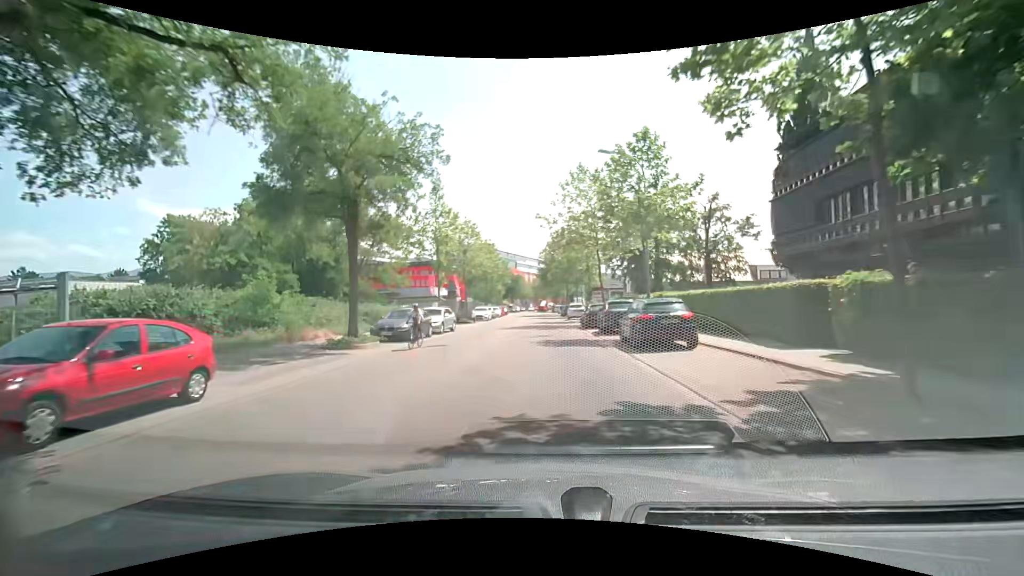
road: unclassified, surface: asphalt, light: Day
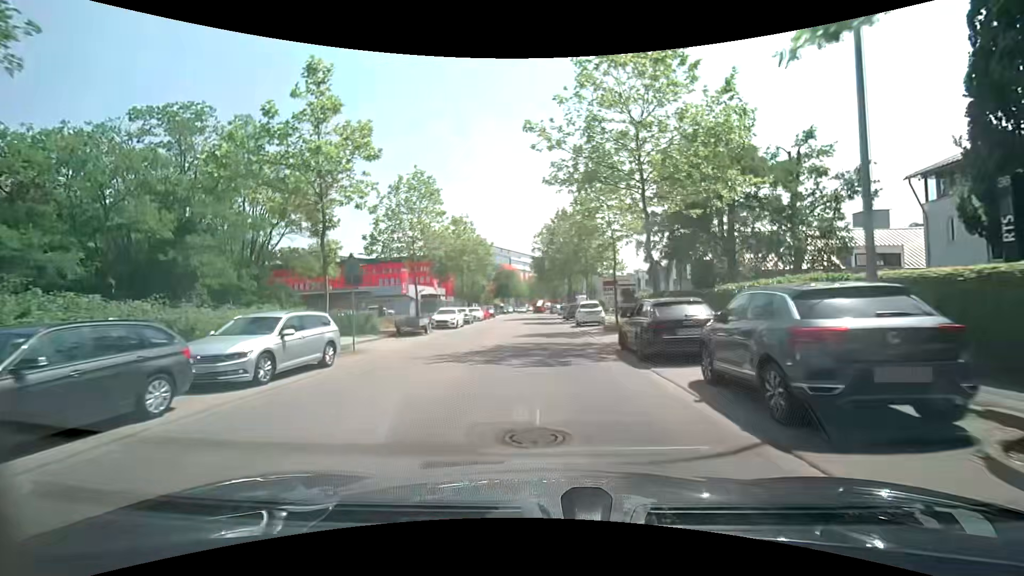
(-0.1, +17.0) m; 0°
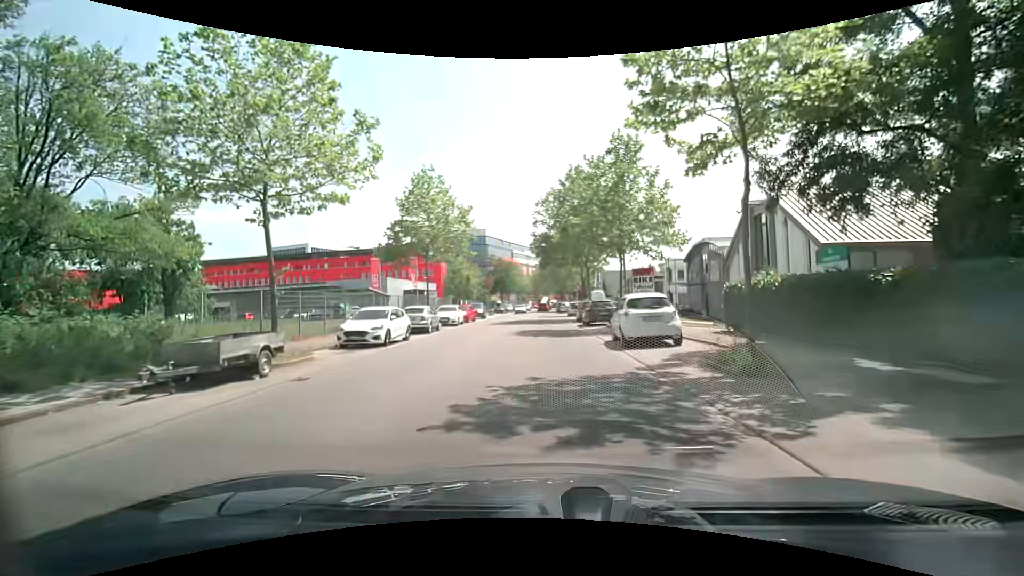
(-0.1, +16.2) m; 0°
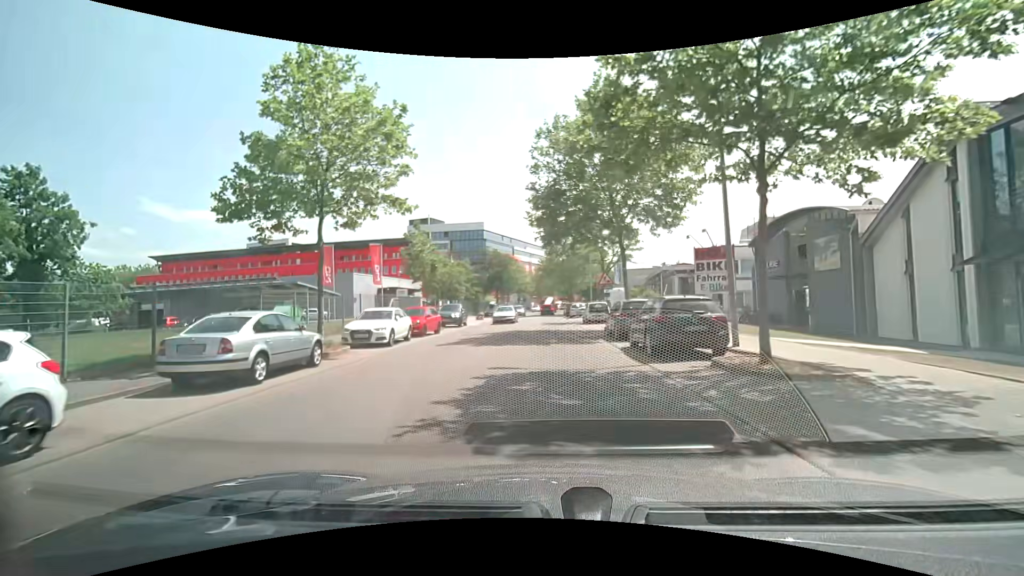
(-0.3, +15.9) m; -1°
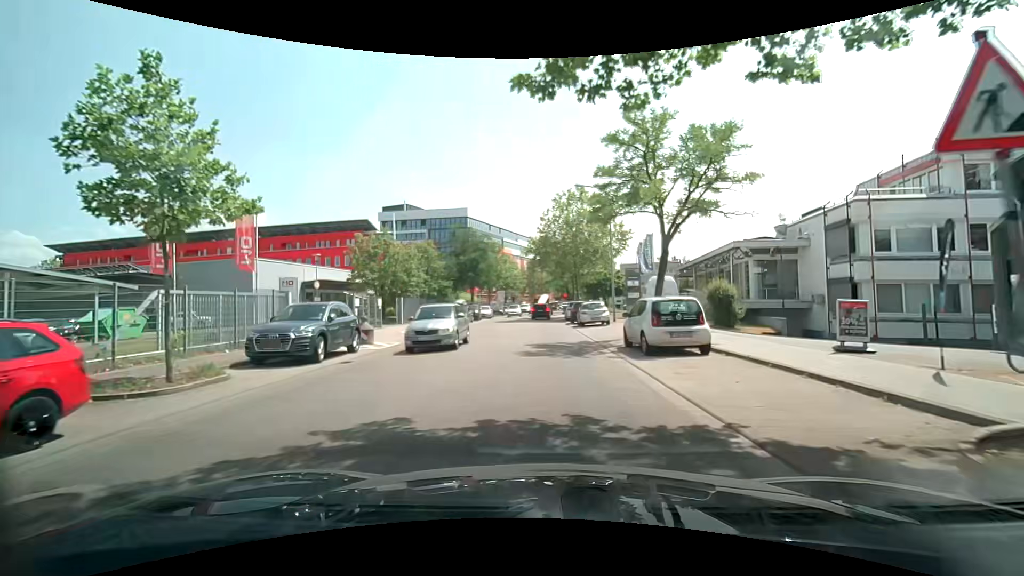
(-0.1, +21.0) m; 0°
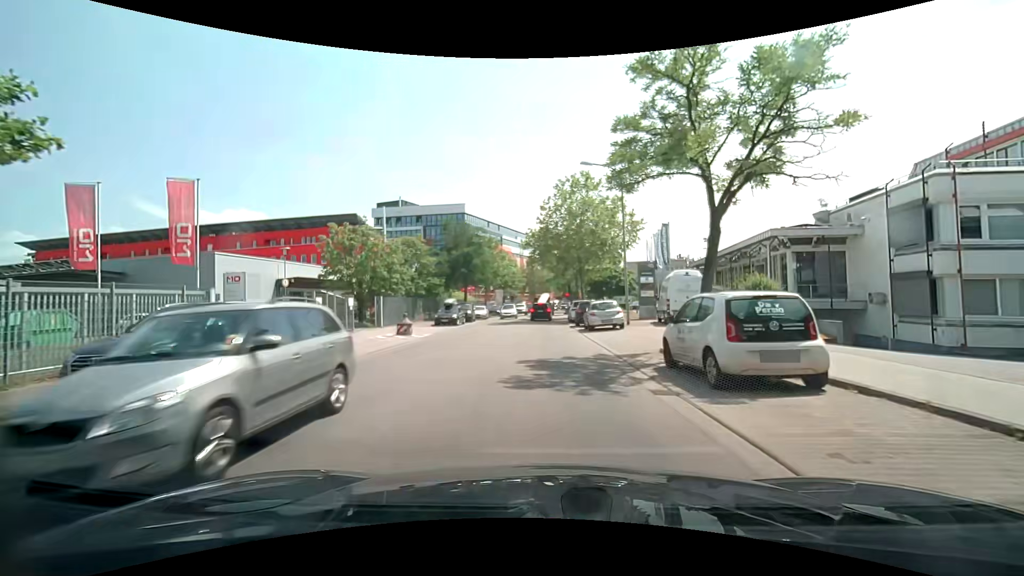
(0.0, +5.1) m; +1°
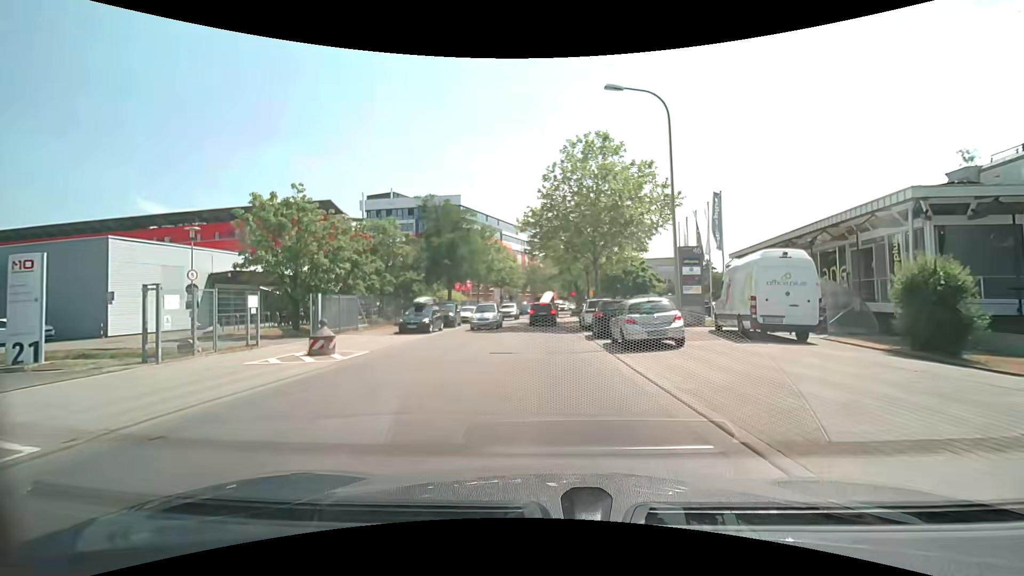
(-0.2, +9.8) m; -1°
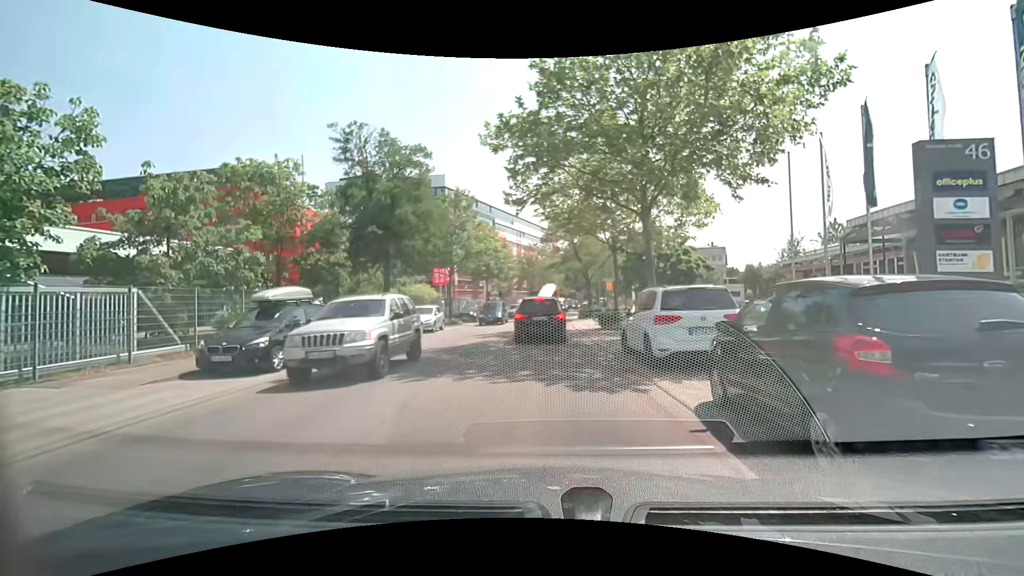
(0.0, +15.7) m; 0°
(0, +10) (0, +20) (0, +30) (0, +40) (0, +50) (+1, +60) (+2, +70) (+3, +80) (+5, +90) (+6, +100) m
